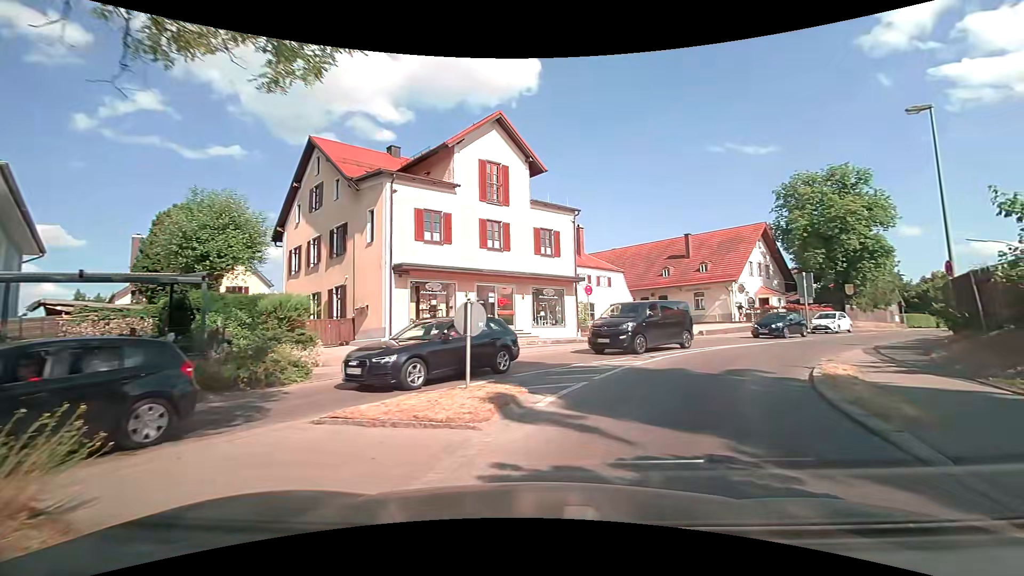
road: tertiary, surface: asphalt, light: Day
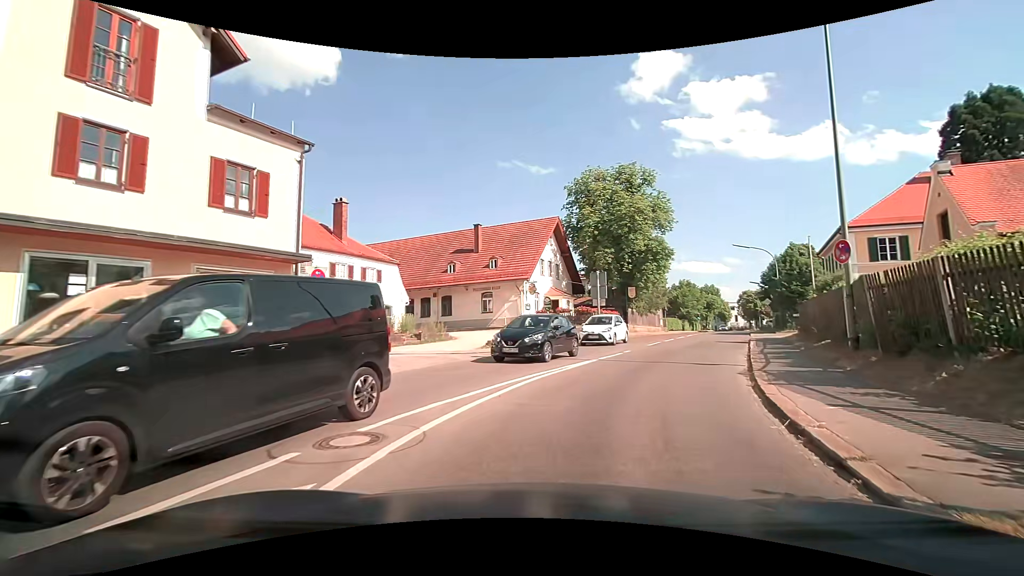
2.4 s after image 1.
(+2.2, +10.7) m; +22°
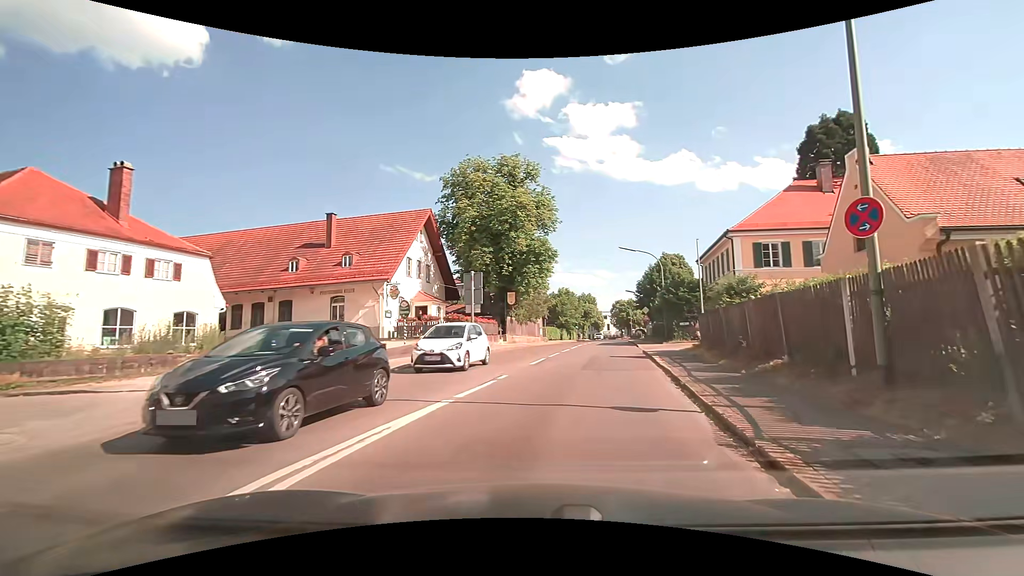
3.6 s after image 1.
(+0.9, +6.7) m; +14°
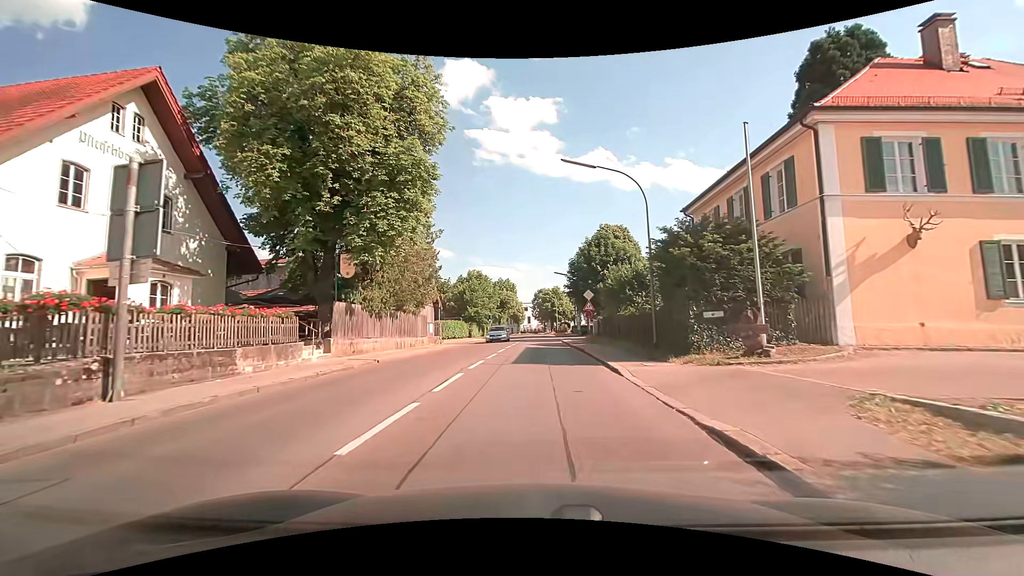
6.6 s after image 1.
(+2.3, +21.1) m; +10°
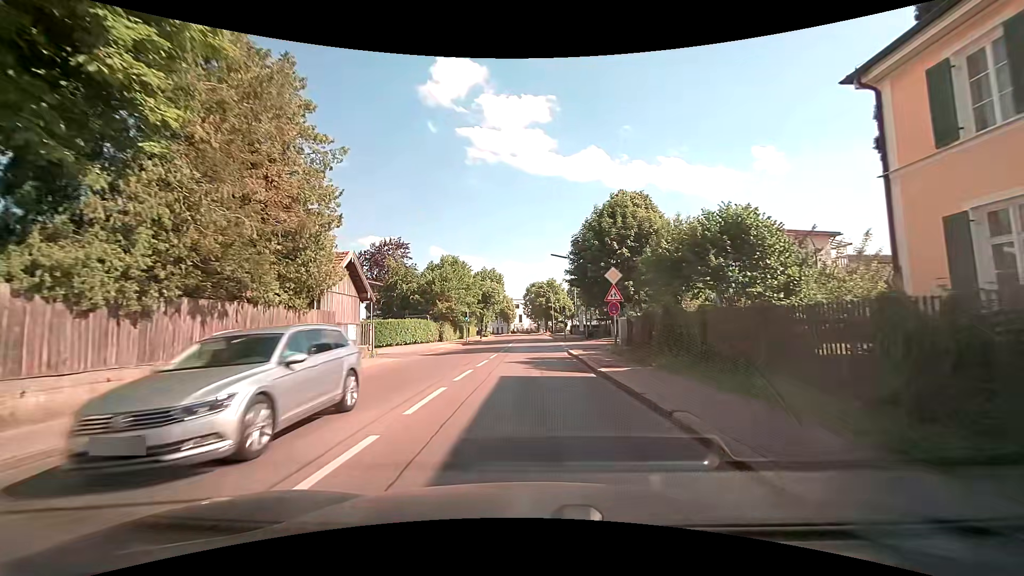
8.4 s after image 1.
(0.0, +15.5) m; +1°
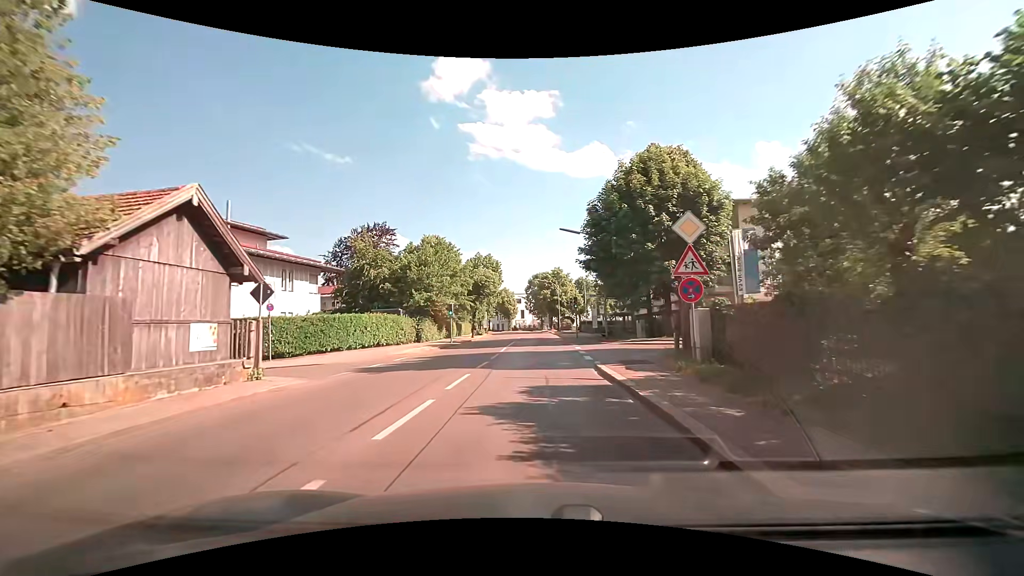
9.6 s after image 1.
(0.0, +10.9) m; 0°
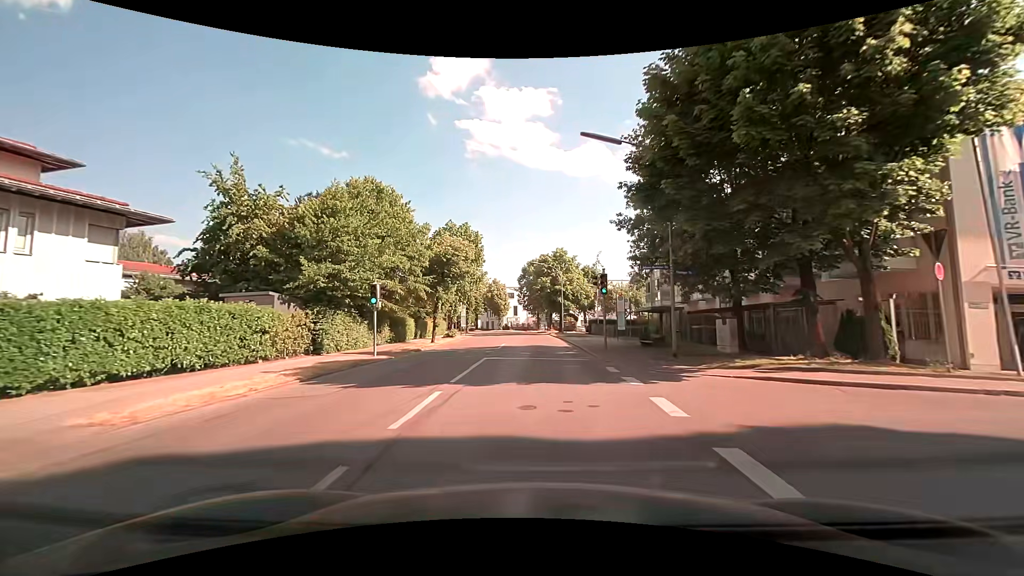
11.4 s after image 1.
(-0.1, +17.6) m; -1°
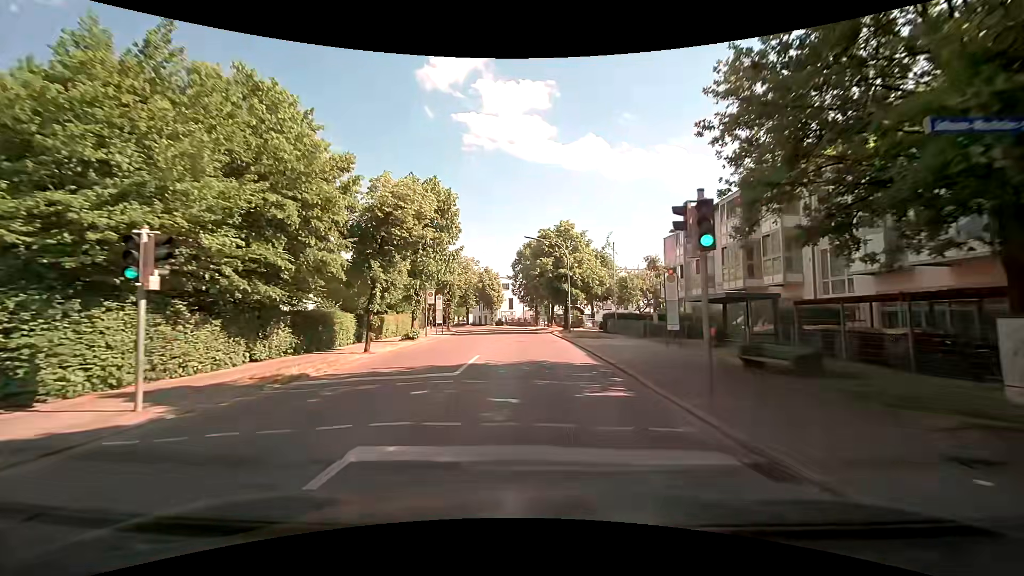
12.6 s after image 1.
(+0.2, +12.6) m; +1°
(0, +10) (0, +20) (0, +30) (-1, +40) (-2, +50) (-4, +60) (-6, +70) (-9, +79) (-12, +89) (-16, +98) m
